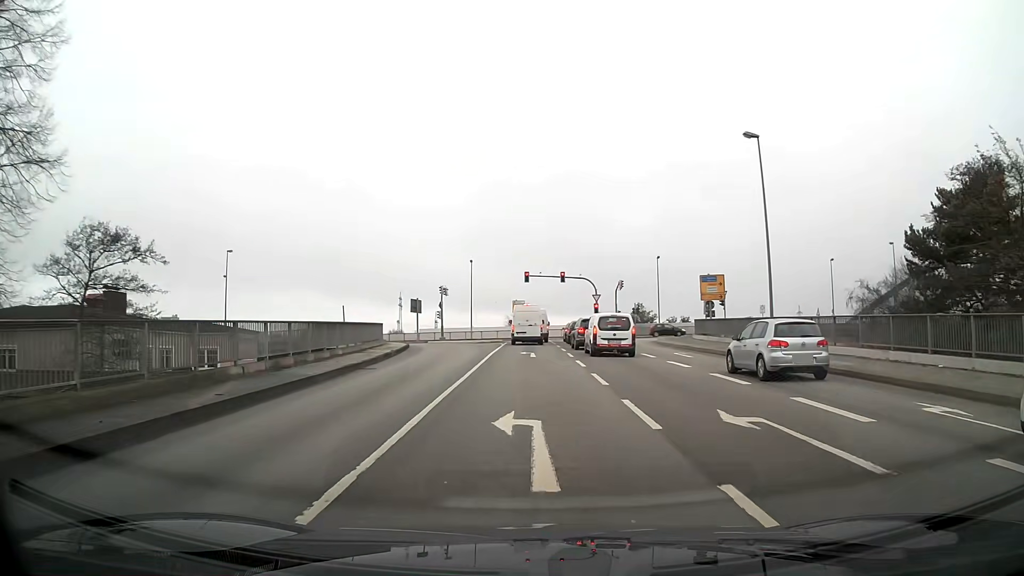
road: primary_link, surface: asphalt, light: Day
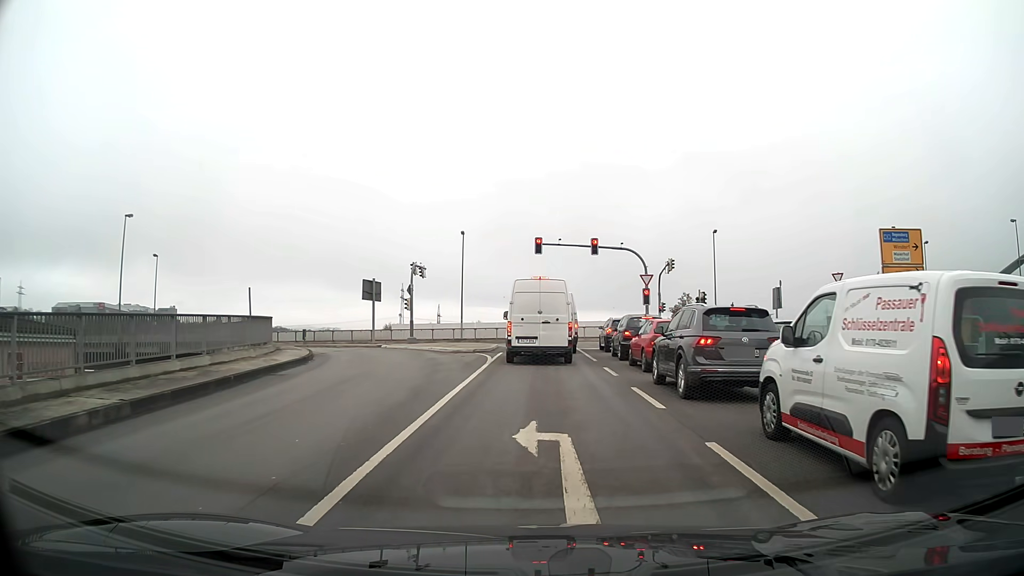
(-0.3, +22.0) m; -1°
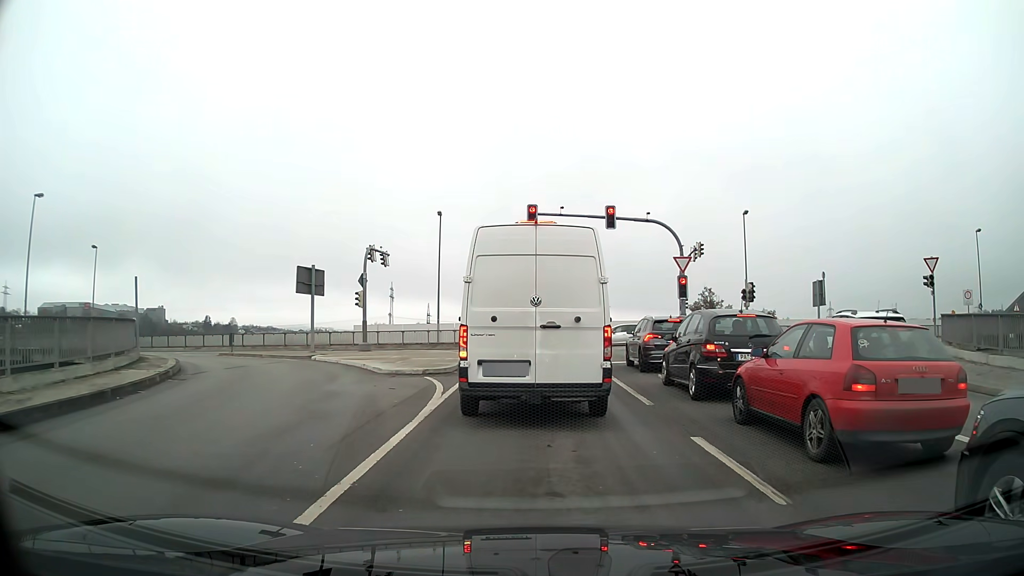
(+0.1, +11.1) m; +1°
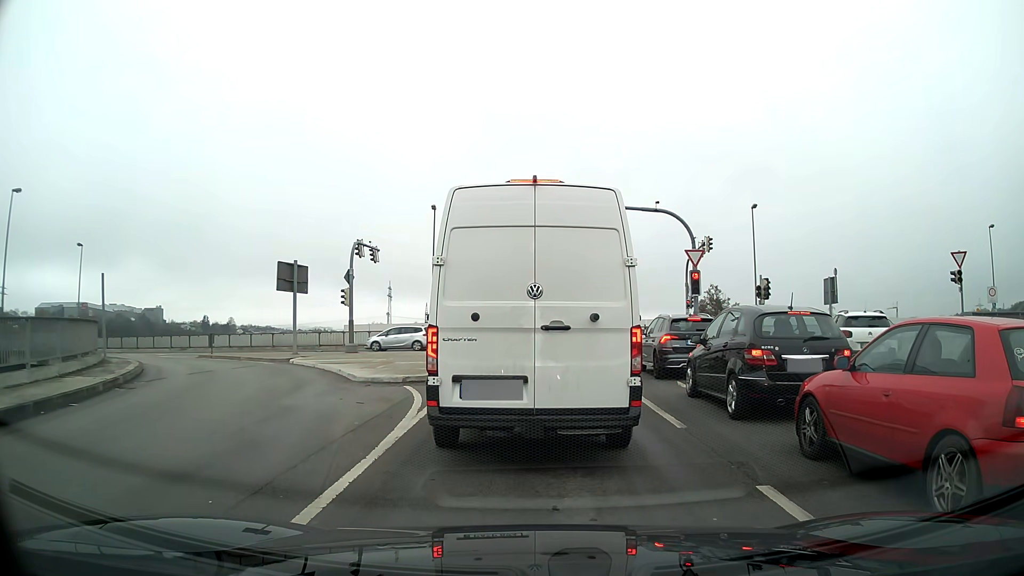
(0.0, +2.3) m; 0°
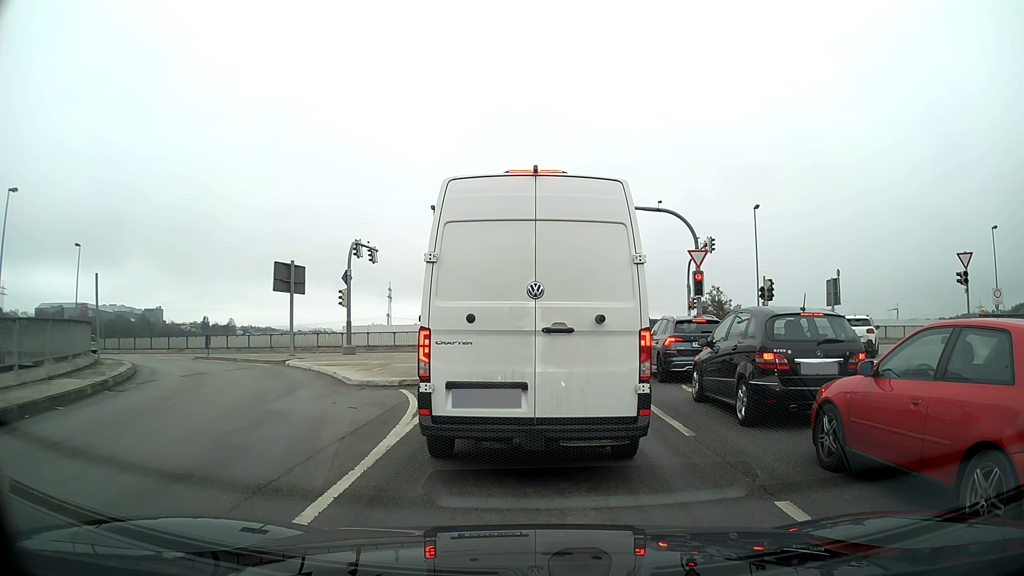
(0.0, +0.5) m; 0°
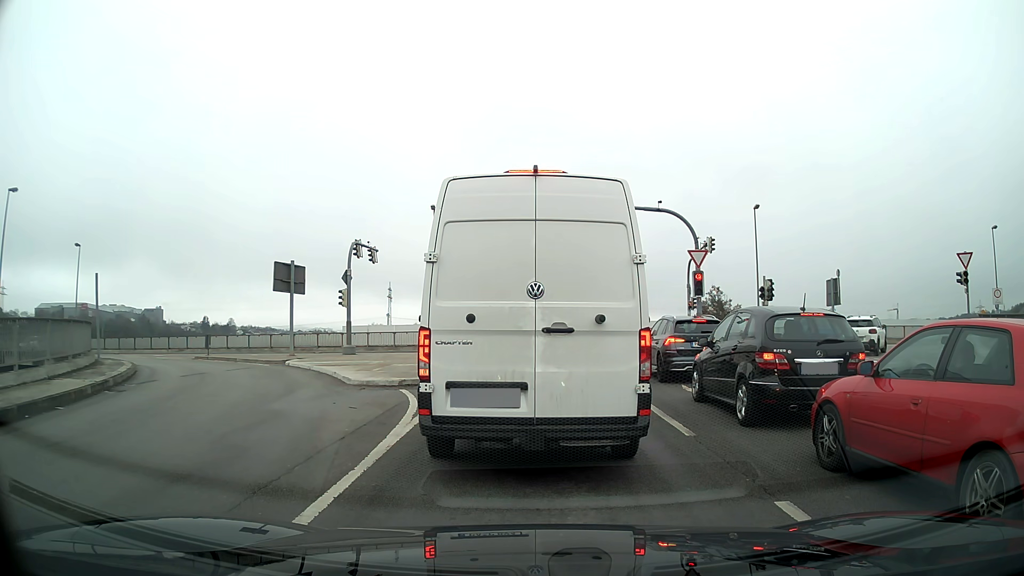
(0.0, 0.0) m; 0°
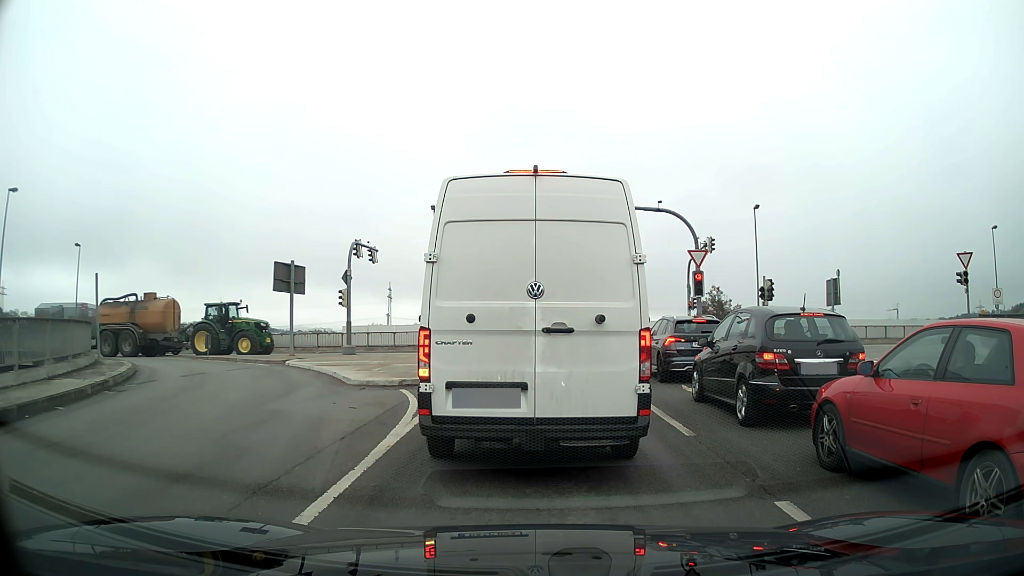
(0.0, 0.0) m; 0°
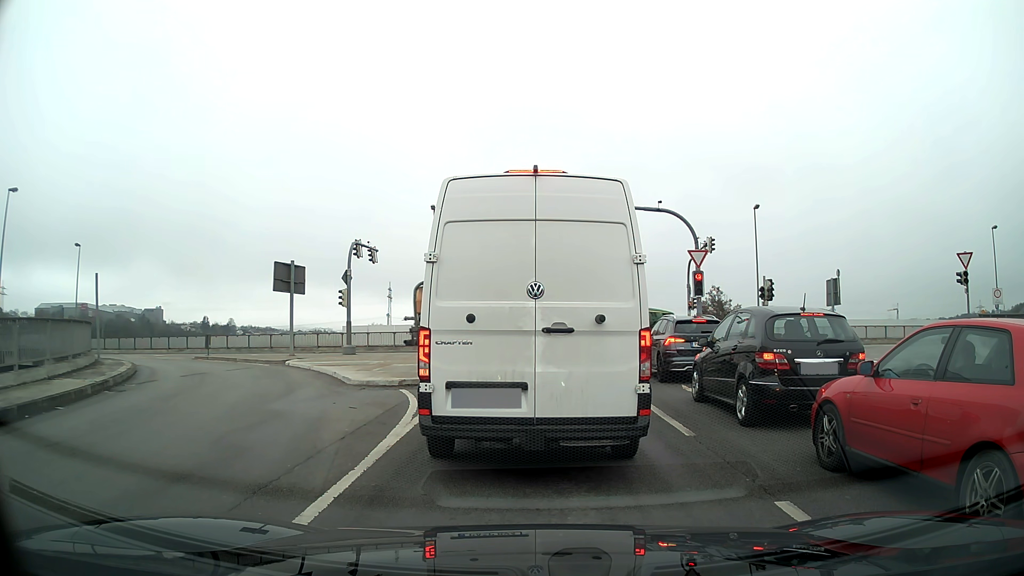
(0.0, 0.0) m; 0°
(0, +10) (0, +20) (-2, +30) (-8, +37) (-17, +41) (-27, +43) (-37, +44) (-47, +45) (-57, +47) (-67, +48) m
